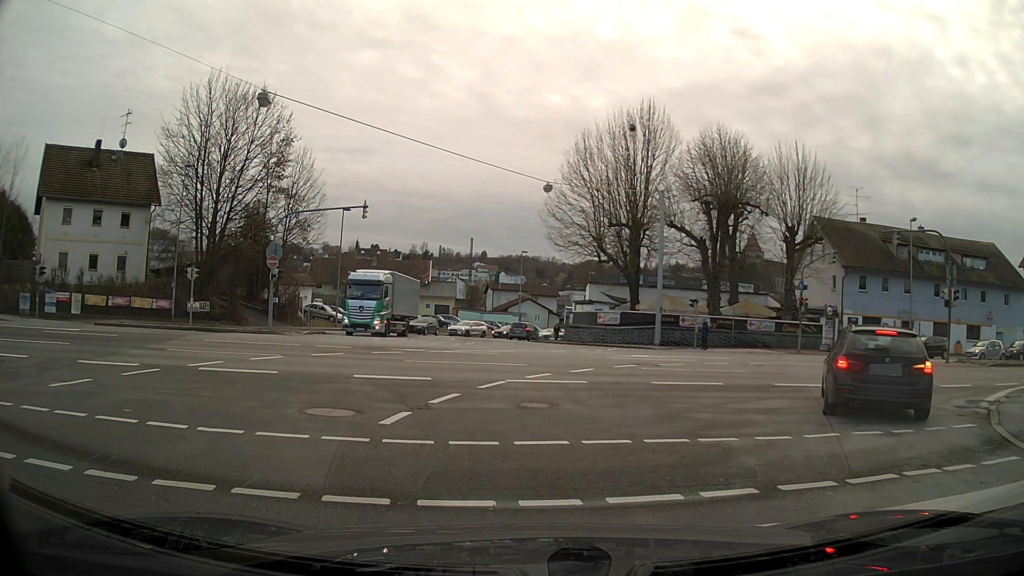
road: primary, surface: asphalt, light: Day
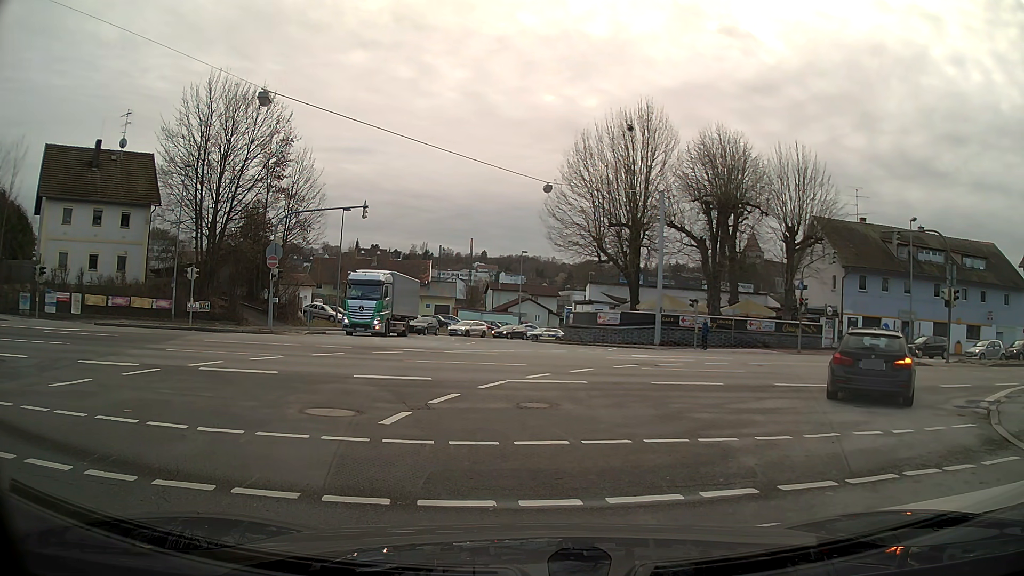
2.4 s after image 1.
(0.0, 0.0) m; 0°
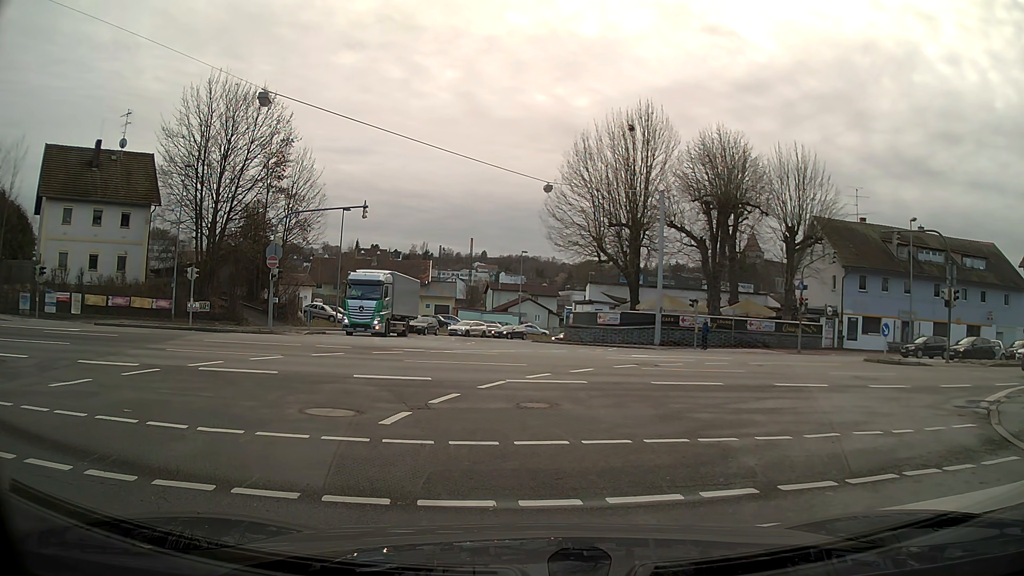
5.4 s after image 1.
(0.0, 0.0) m; 0°
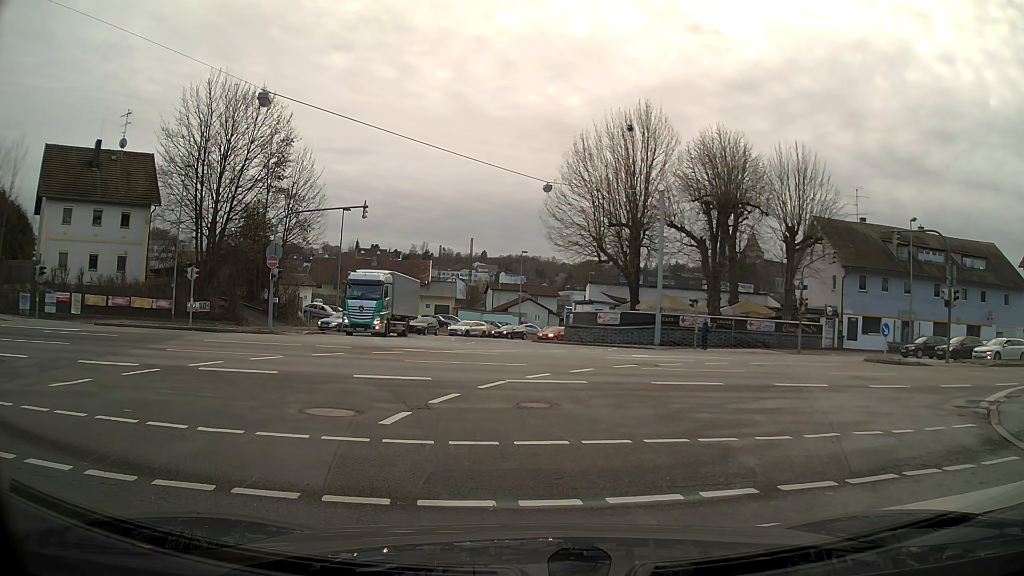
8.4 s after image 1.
(0.0, 0.0) m; 0°
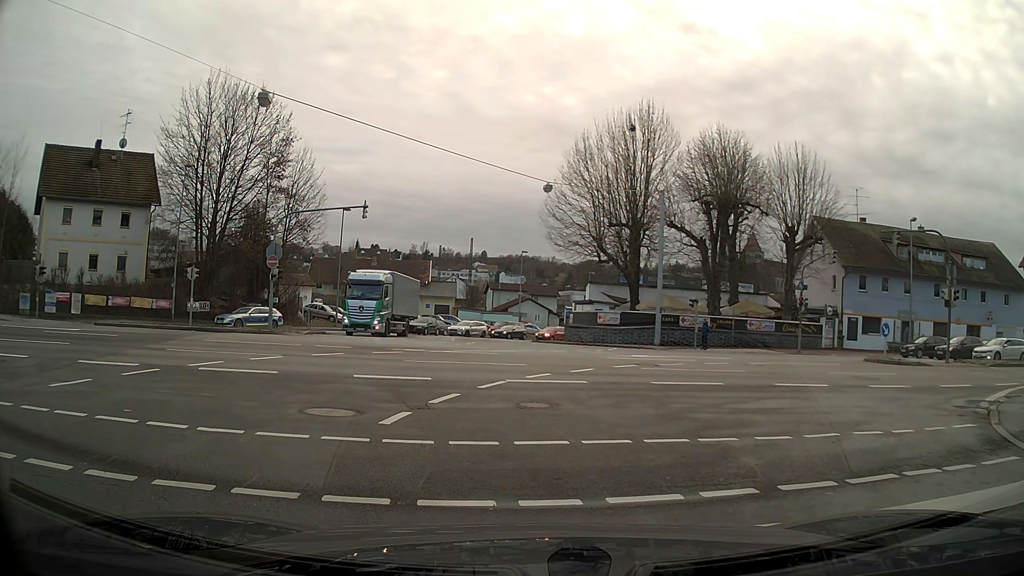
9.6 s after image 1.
(0.0, 0.0) m; 0°
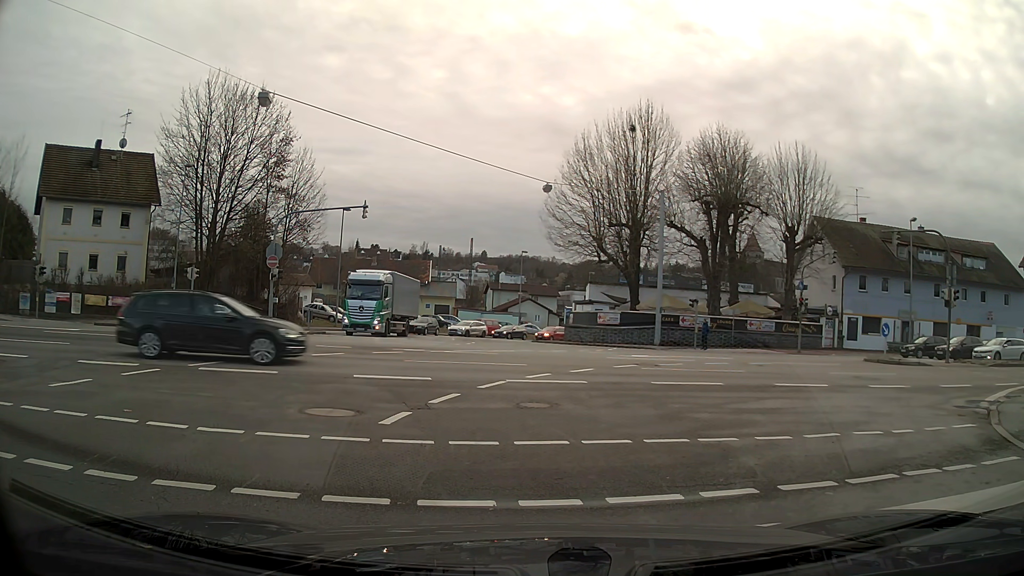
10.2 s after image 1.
(0.0, 0.0) m; 0°
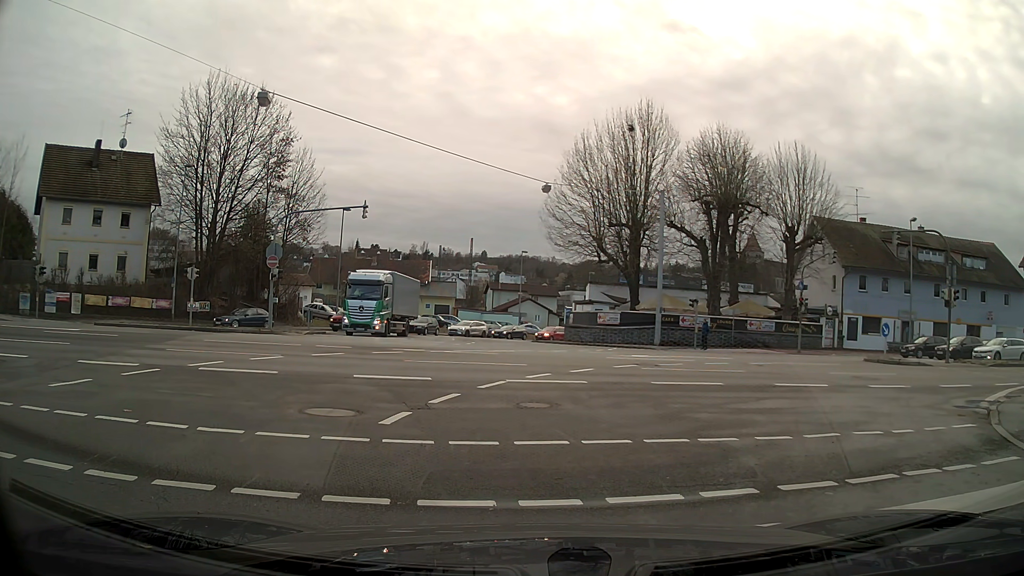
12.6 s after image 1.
(0.0, 0.0) m; 0°
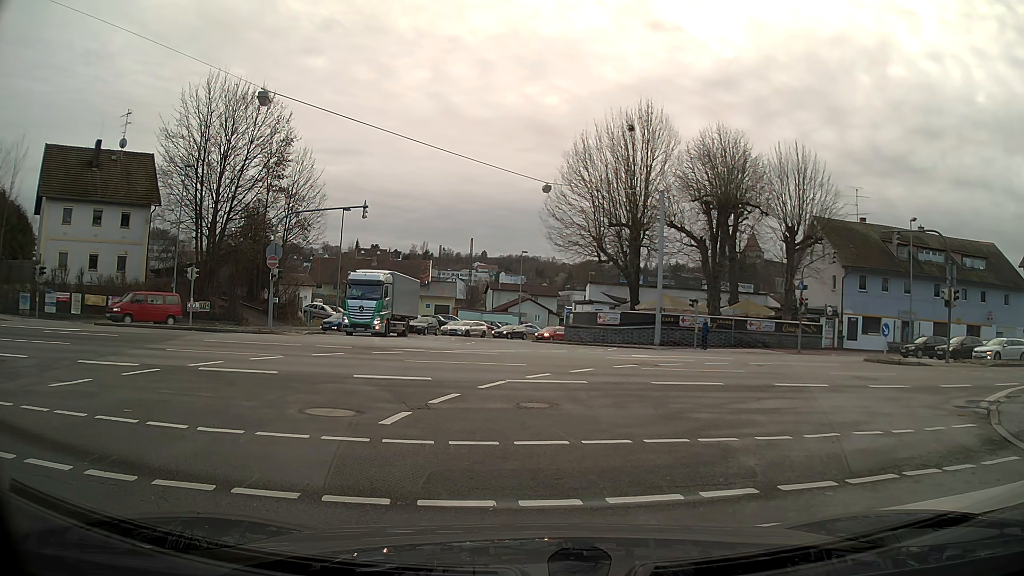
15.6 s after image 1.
(0.0, 0.0) m; 0°
